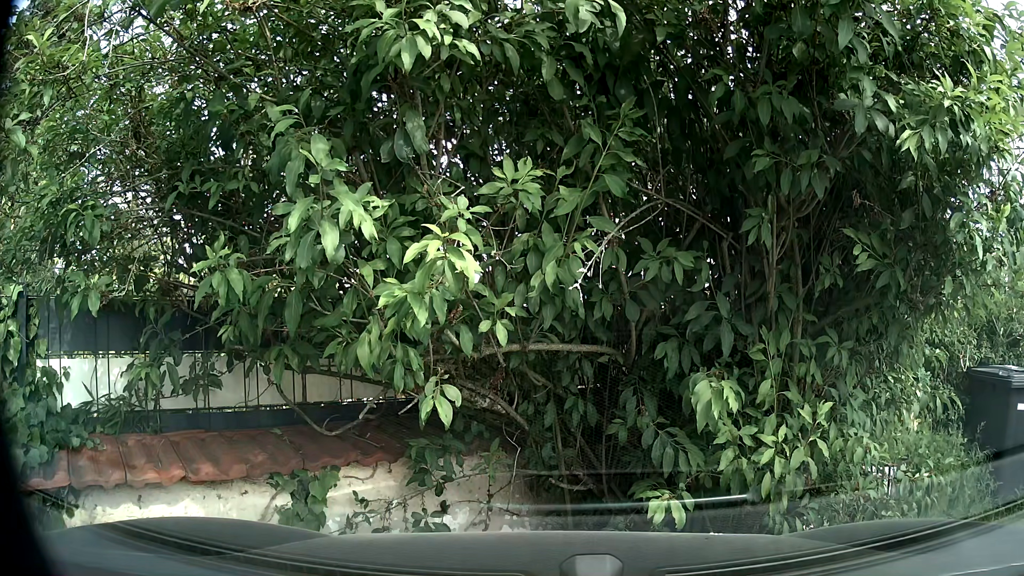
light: Day
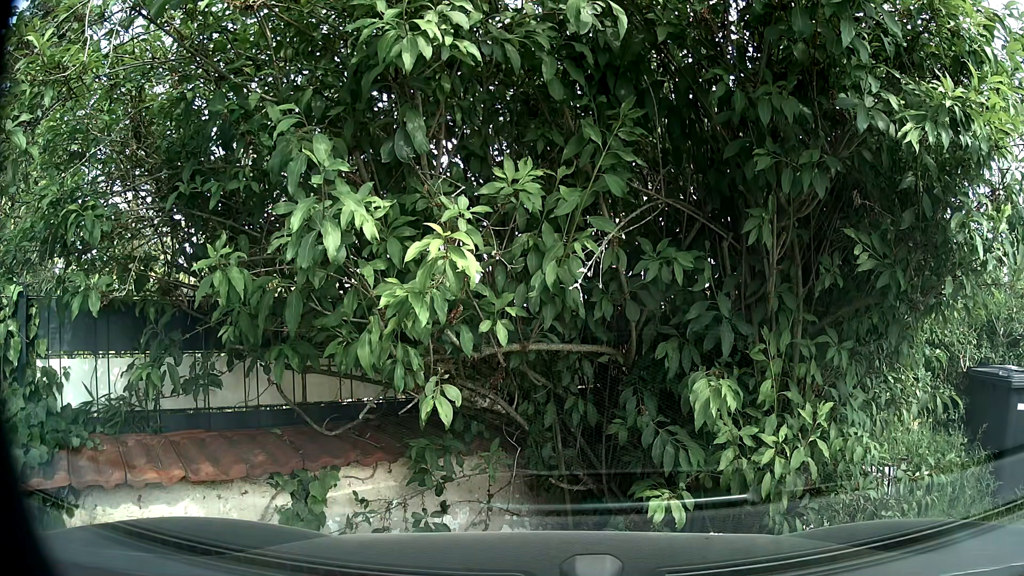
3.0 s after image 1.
(0.0, 0.0) m; 0°
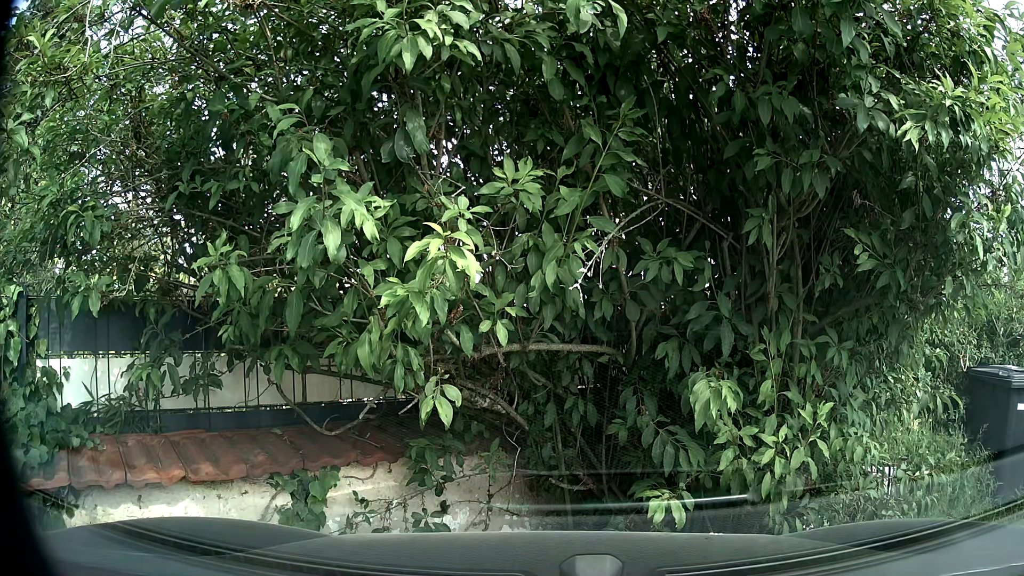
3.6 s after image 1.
(0.0, 0.0) m; 0°
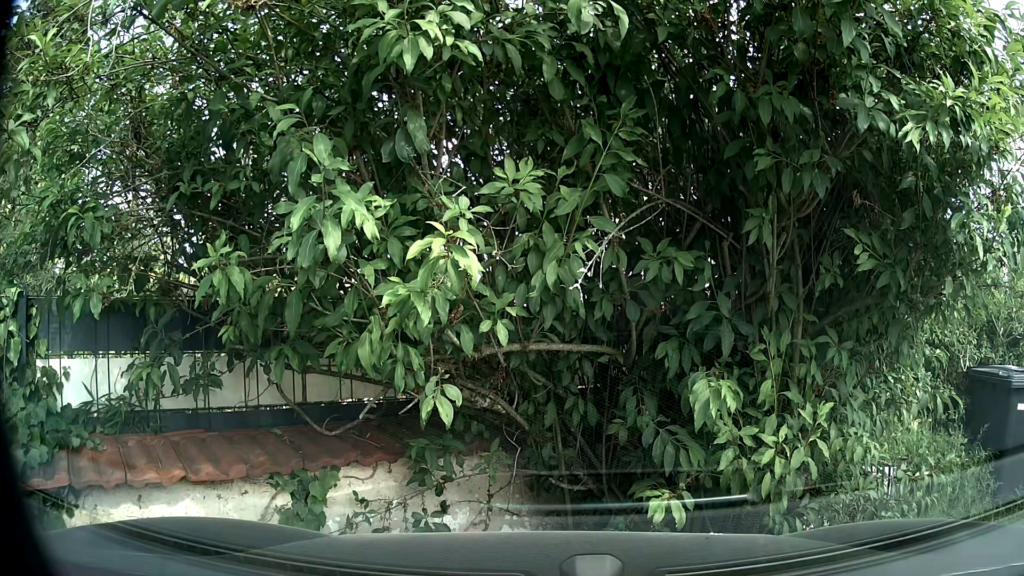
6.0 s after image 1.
(0.0, 0.0) m; 0°
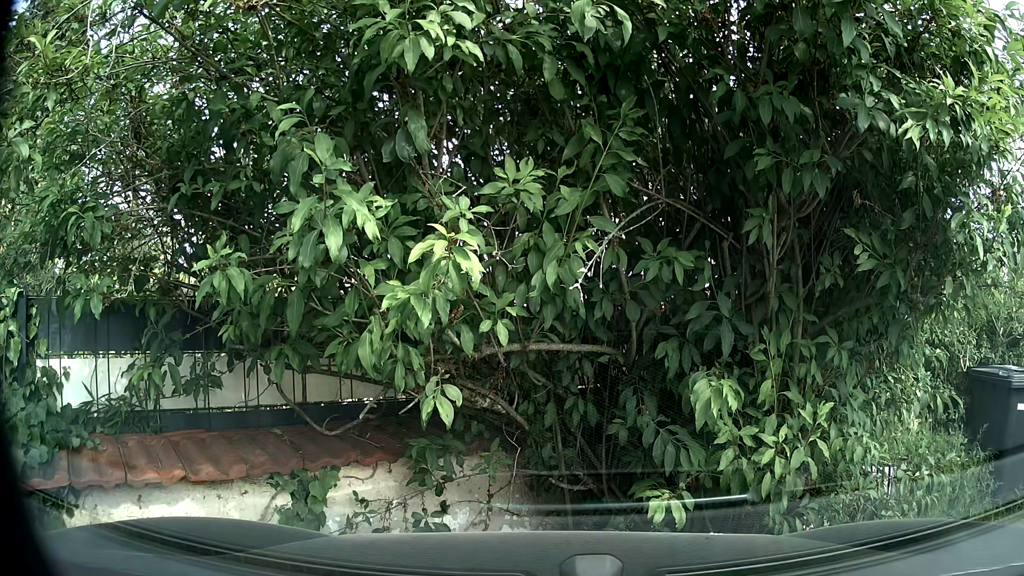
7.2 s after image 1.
(0.0, 0.0) m; 0°
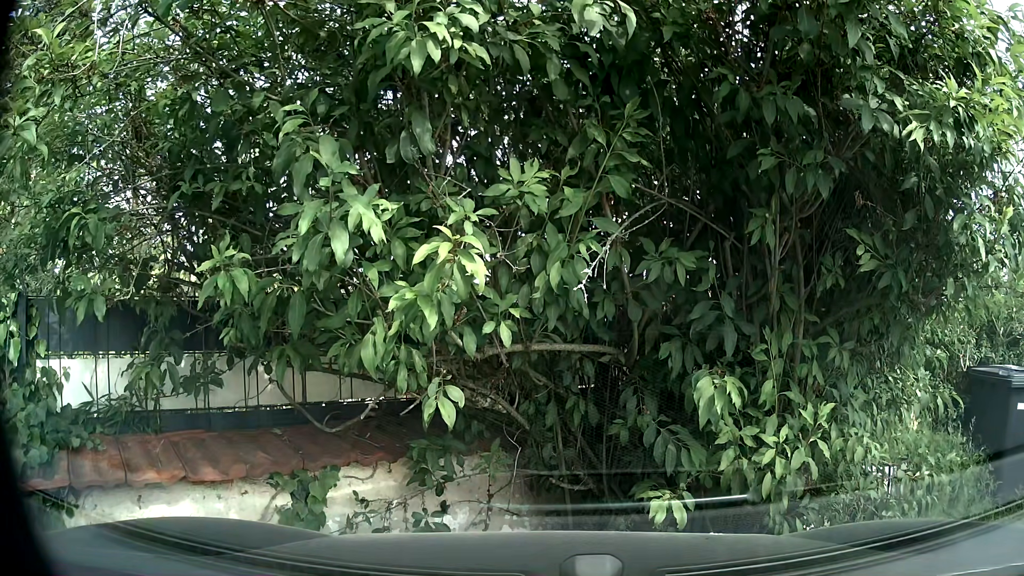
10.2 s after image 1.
(0.0, 0.0) m; 0°
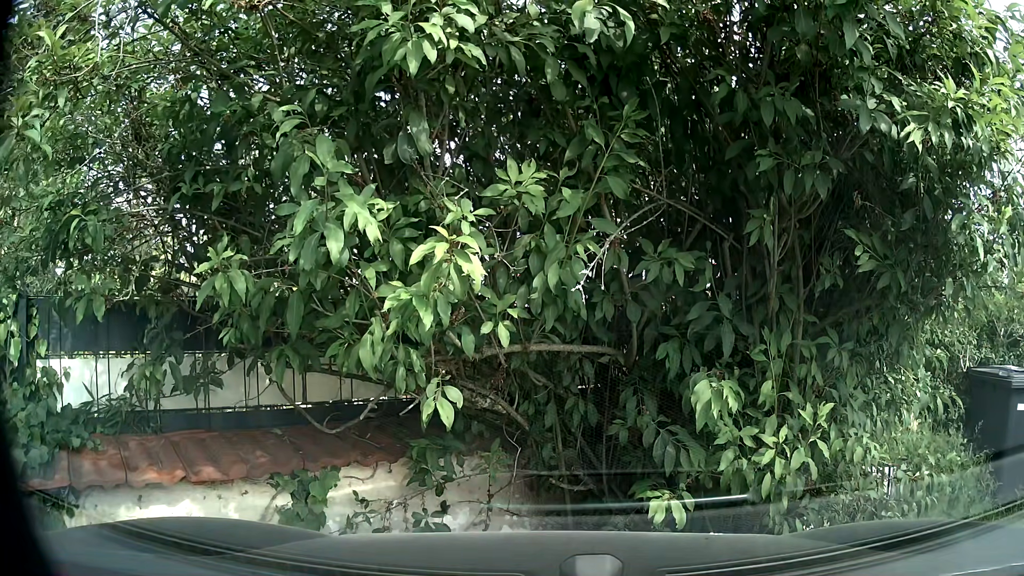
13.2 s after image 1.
(0.0, 0.0) m; 0°
